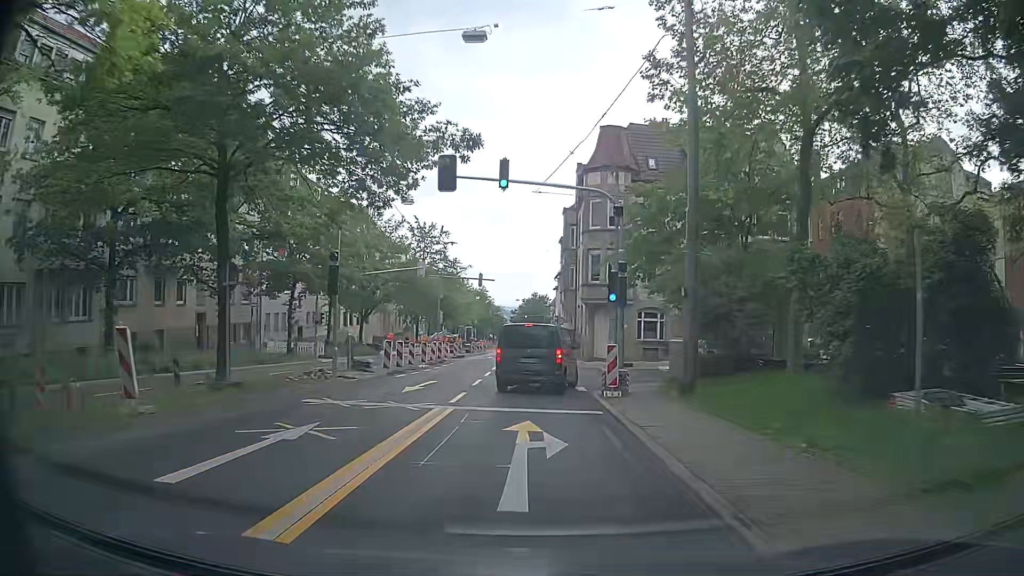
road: secondary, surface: asphalt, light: Day
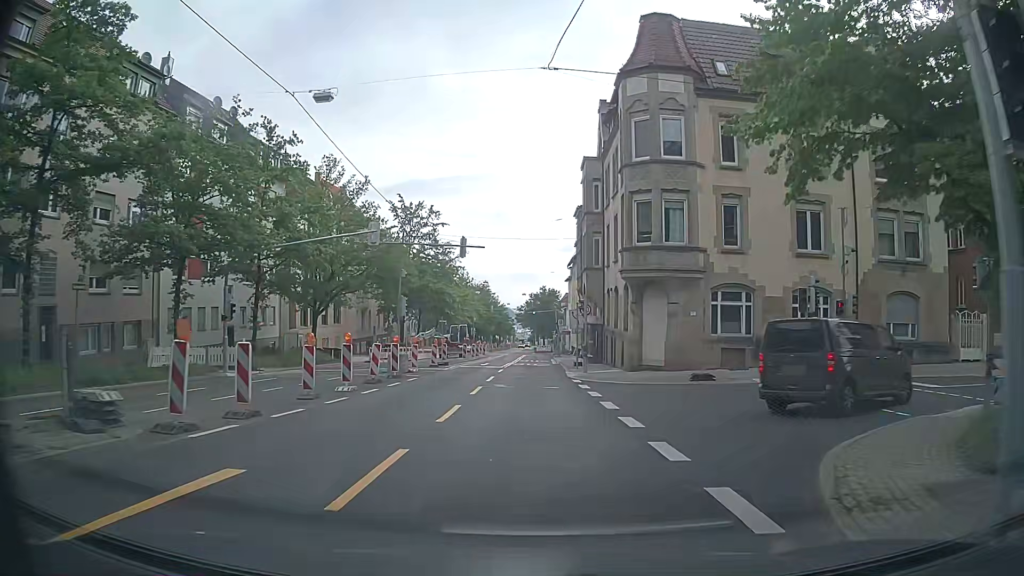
(0.0, +15.8) m; 0°
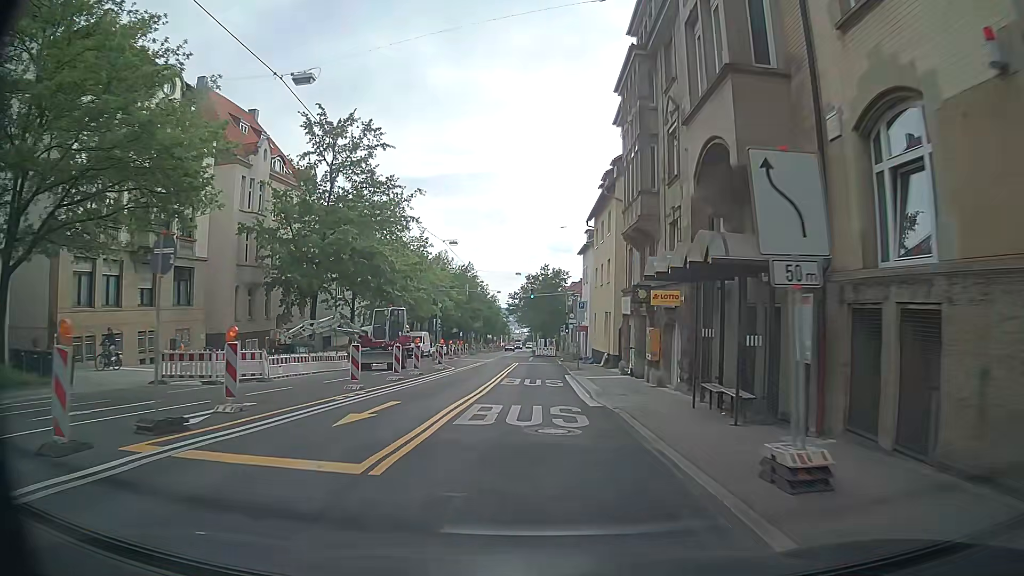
(-0.1, +30.5) m; 0°
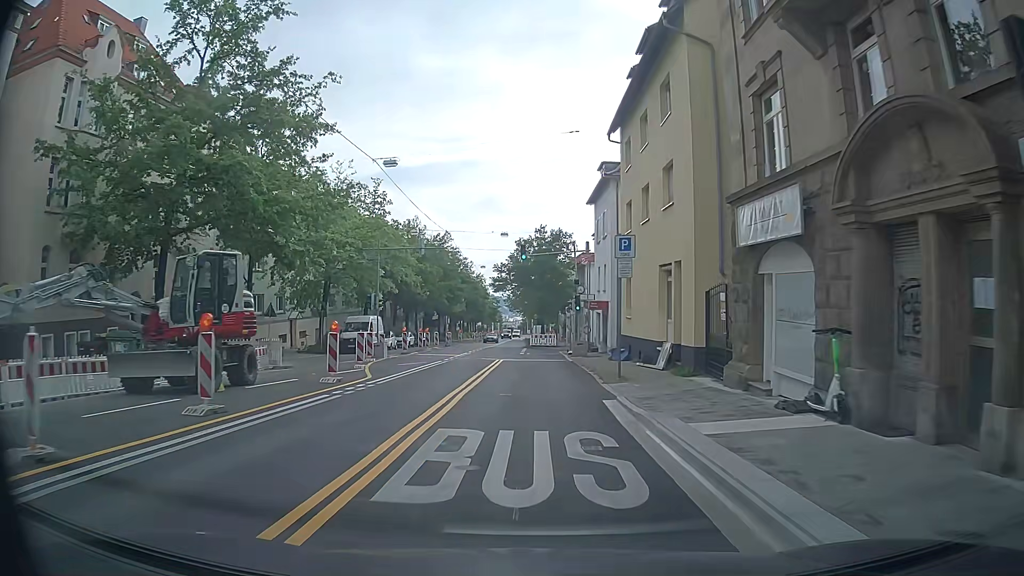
(+0.1, +19.1) m; +1°
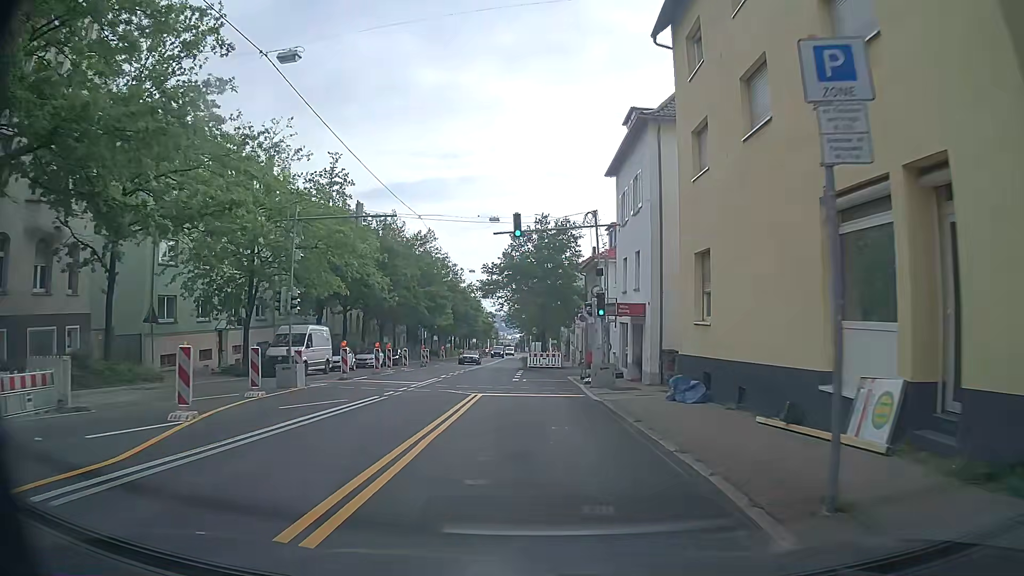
(0.0, +12.7) m; 0°
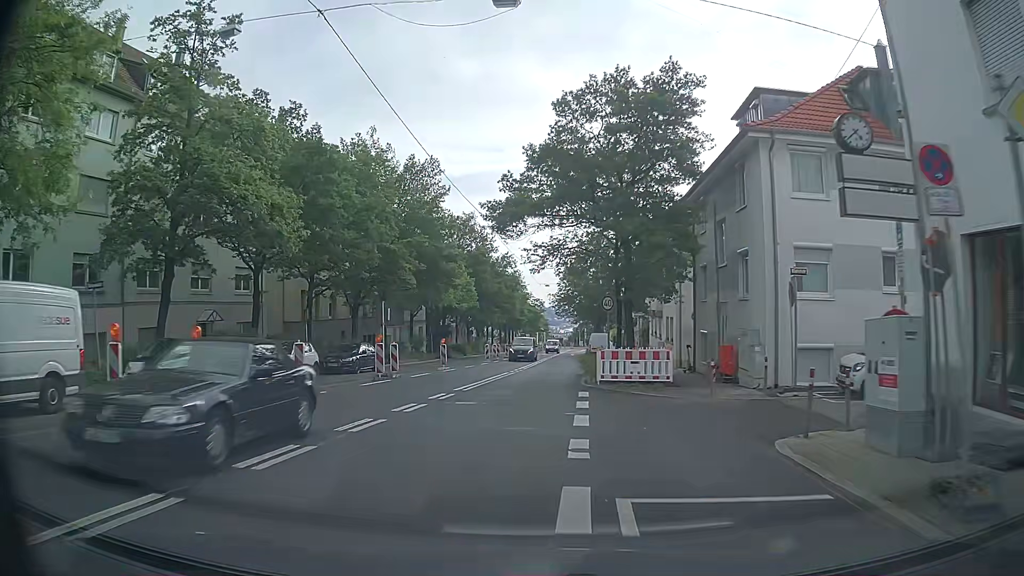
(-0.5, +24.9) m; -3°
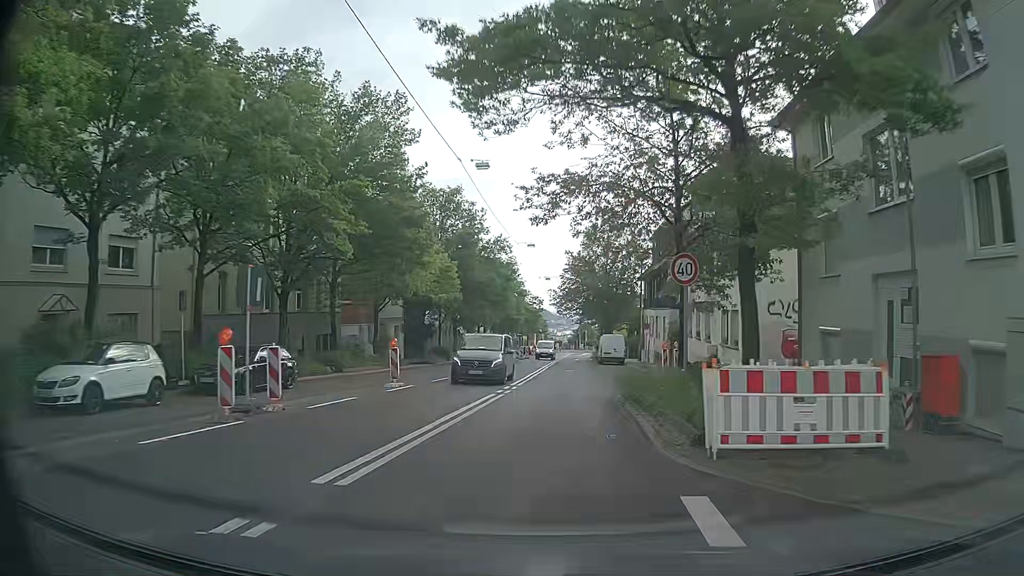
(-0.4, +12.3) m; -1°
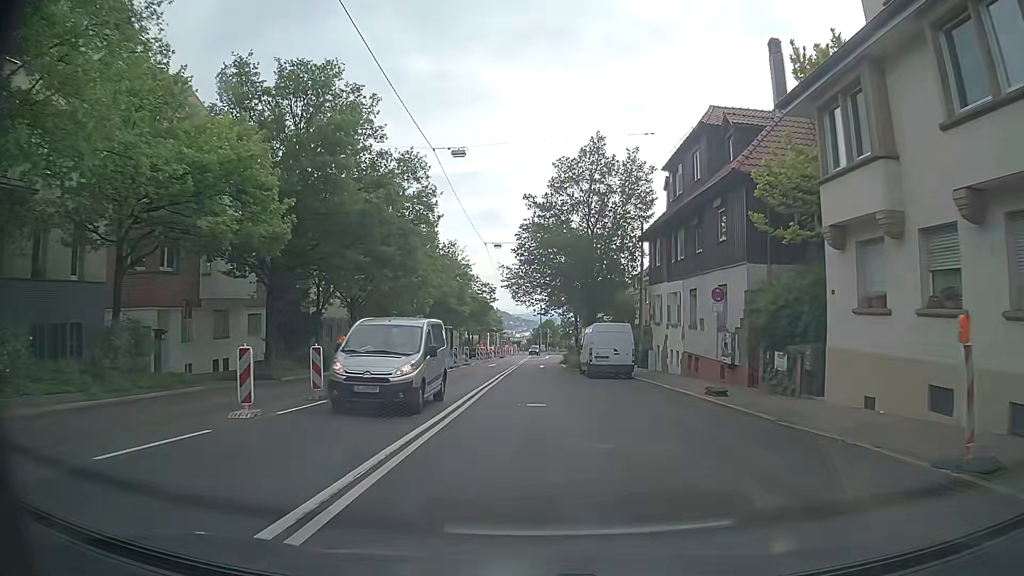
(+0.9, +25.0) m; +3°
(0, +10) (0, +20) (0, +30) (0, +40) (0, +50) (0, +60) (+1, +70) (+2, +80) (+2, +90) (+3, +100) m
